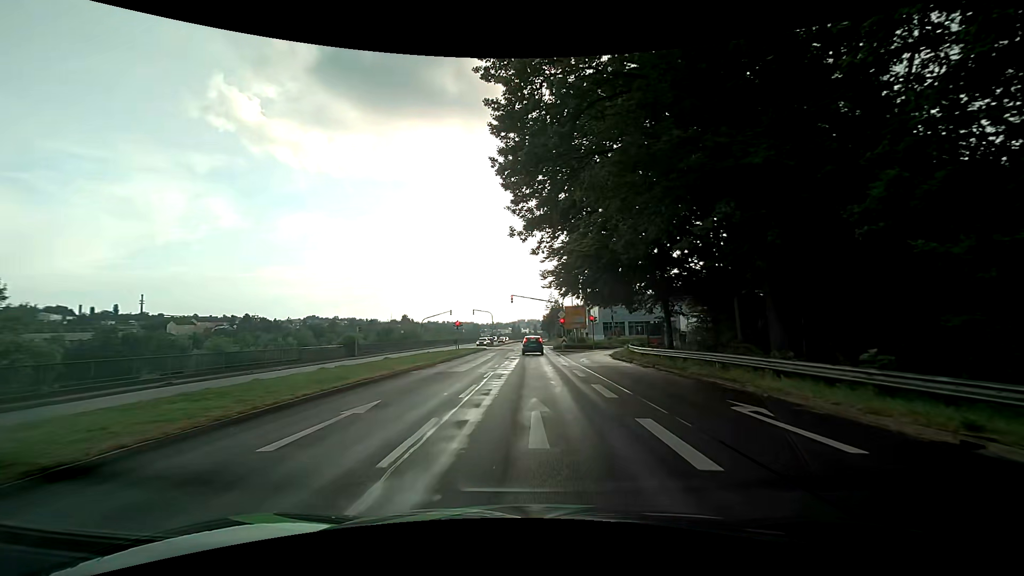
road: primary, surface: asphalt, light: Day
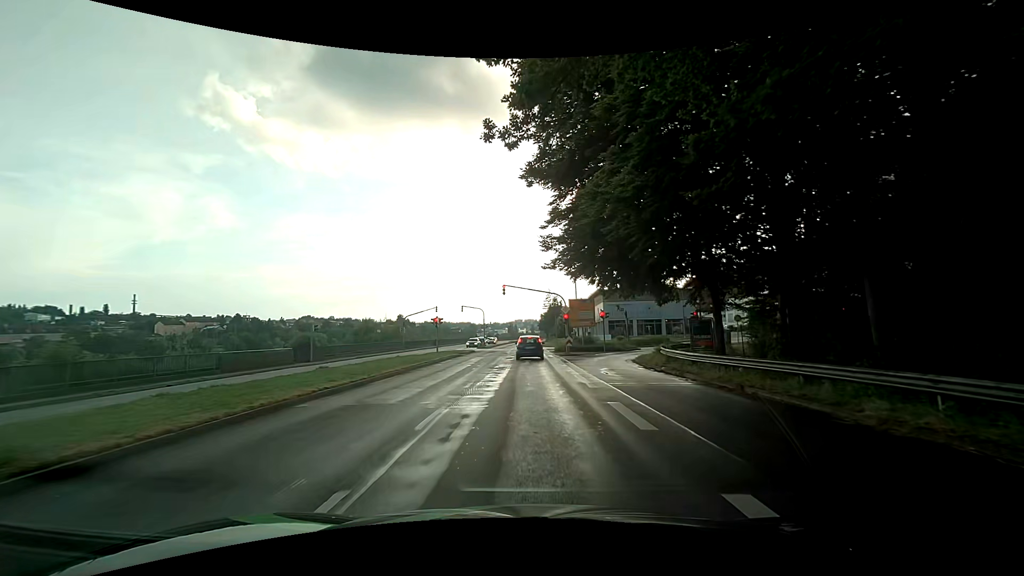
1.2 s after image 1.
(0.0, +9.7) m; 0°
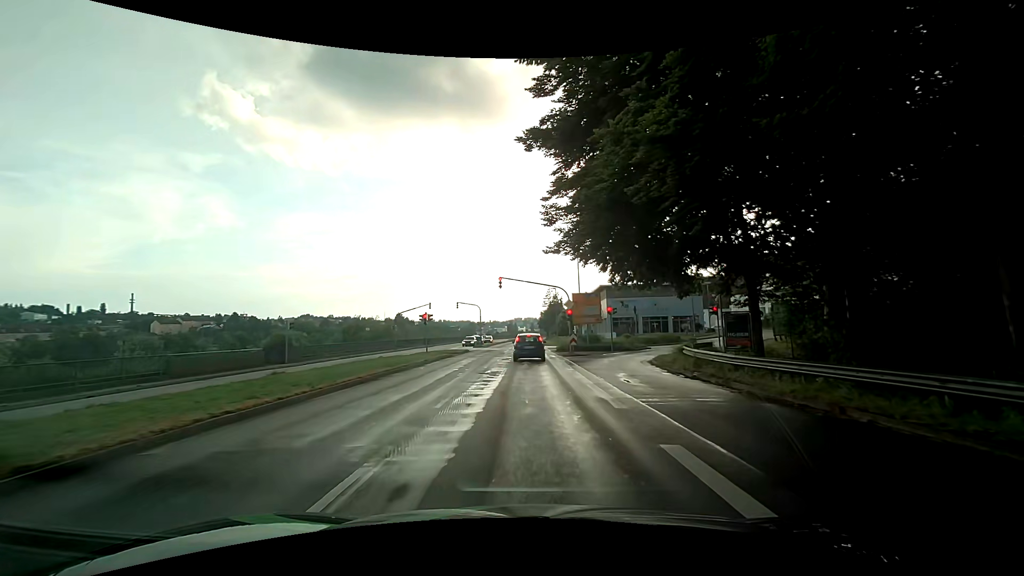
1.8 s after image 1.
(0.0, +4.2) m; 0°
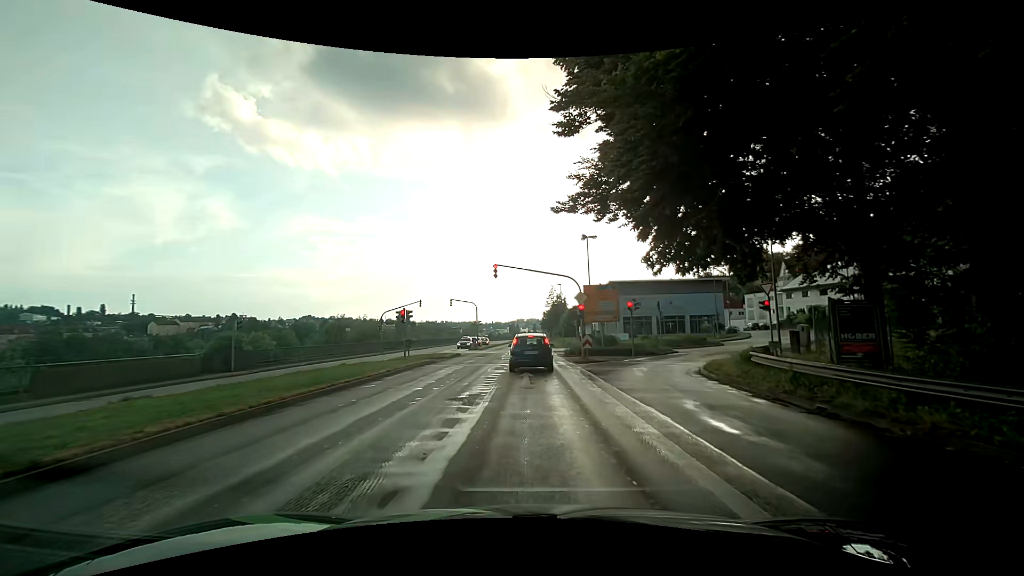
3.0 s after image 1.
(0.0, +7.0) m; -1°
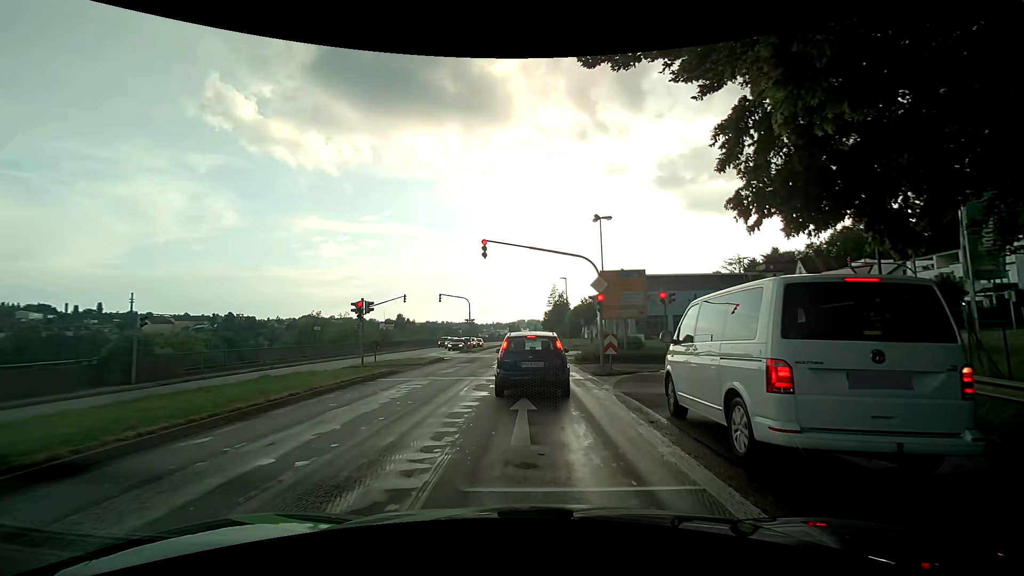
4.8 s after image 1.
(+0.1, +7.6) m; +1°
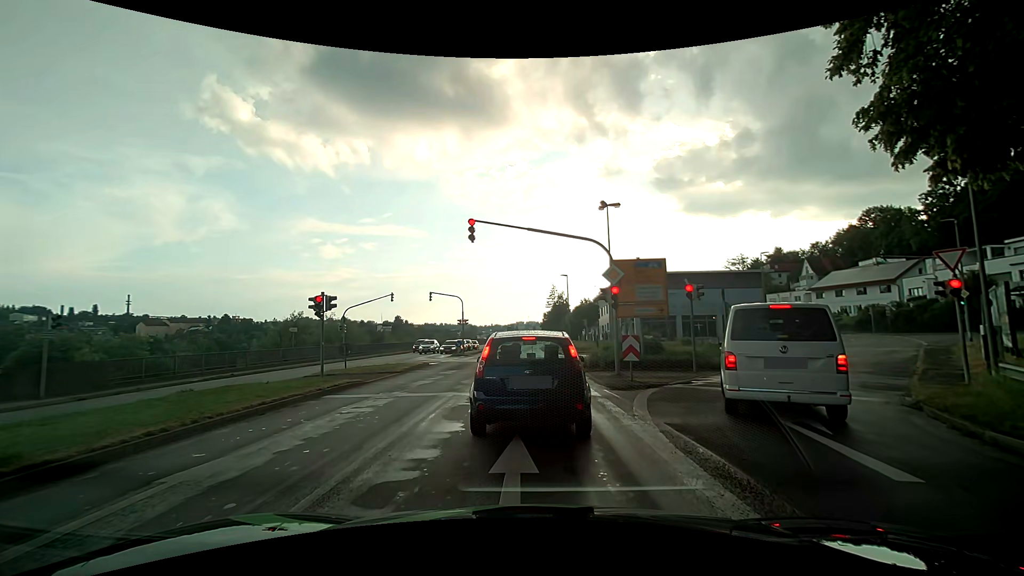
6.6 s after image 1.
(0.0, +4.0) m; -1°
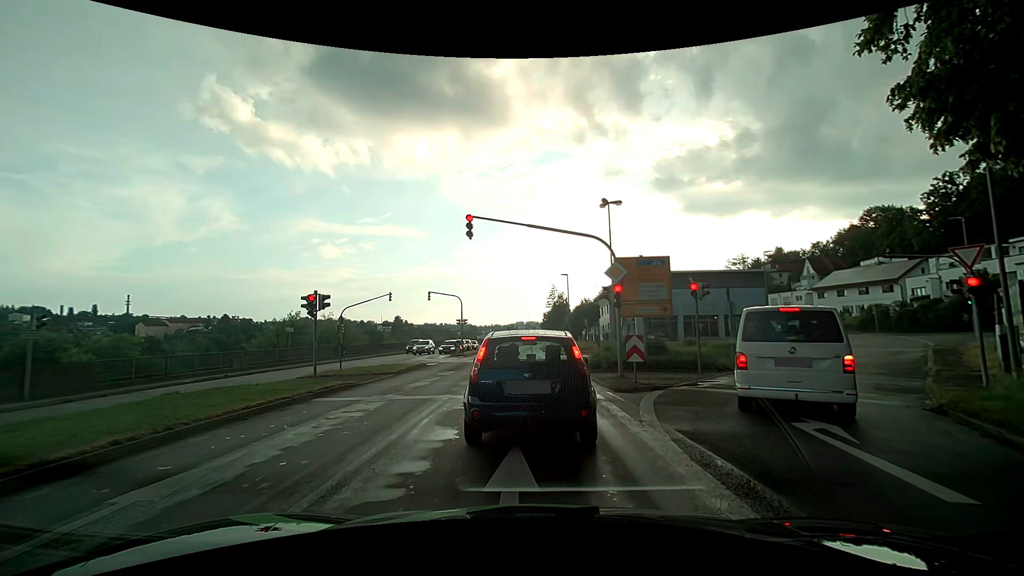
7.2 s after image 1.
(0.0, +0.6) m; 0°
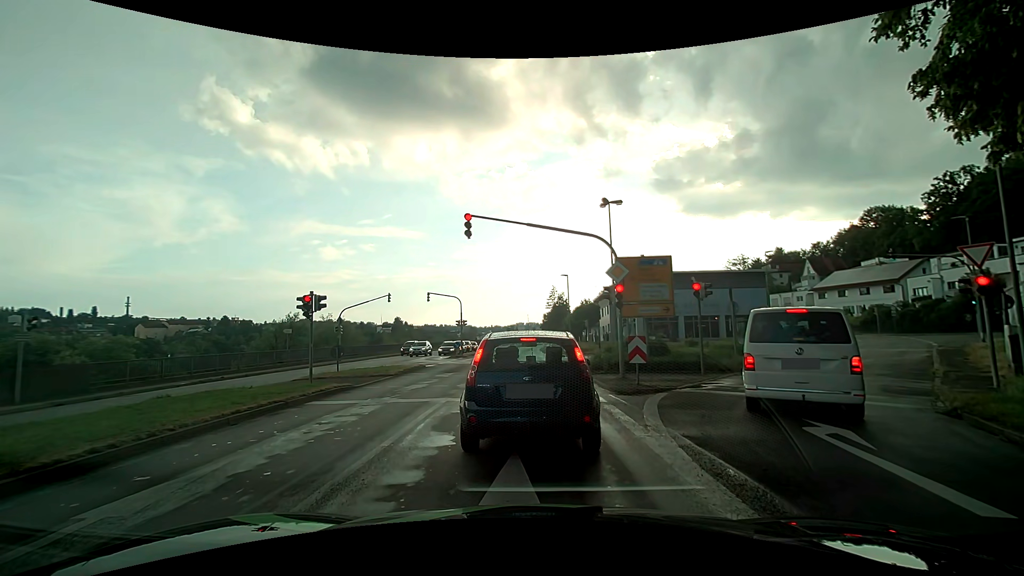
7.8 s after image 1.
(0.0, +0.3) m; 0°
(0, +10) (0, +20) (0, +30) (0, +40) (0, +50) (0, +60) (0, +70) (+1, +80) (+1, +90) (+1, +100) m
